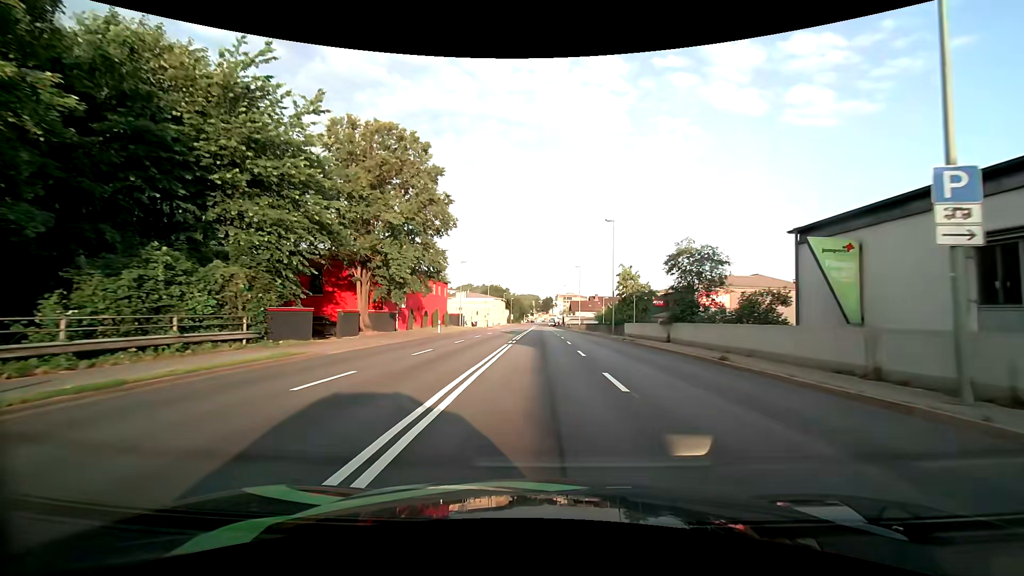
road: primary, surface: asphalt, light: Day
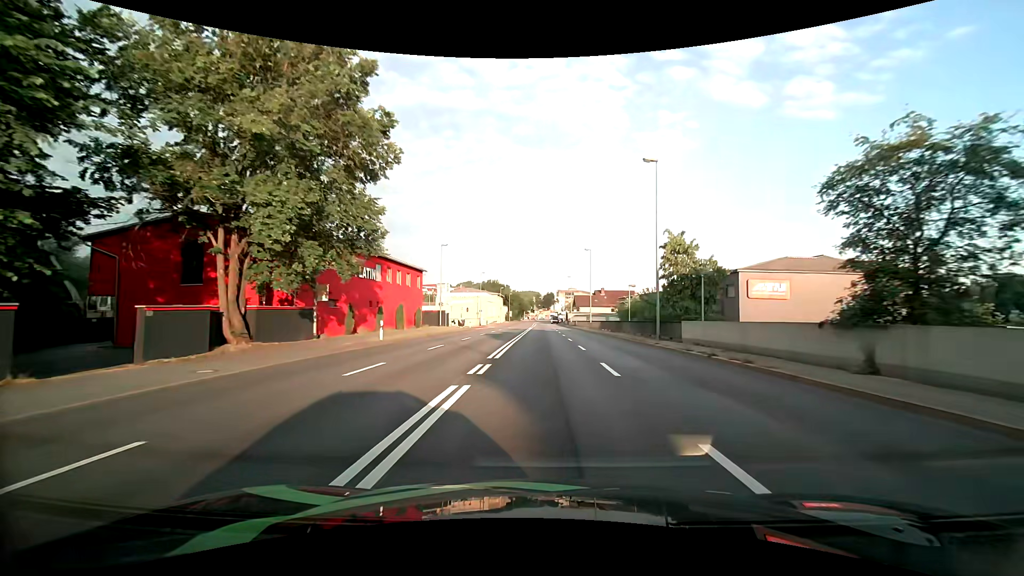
(+0.1, +16.0) m; 0°
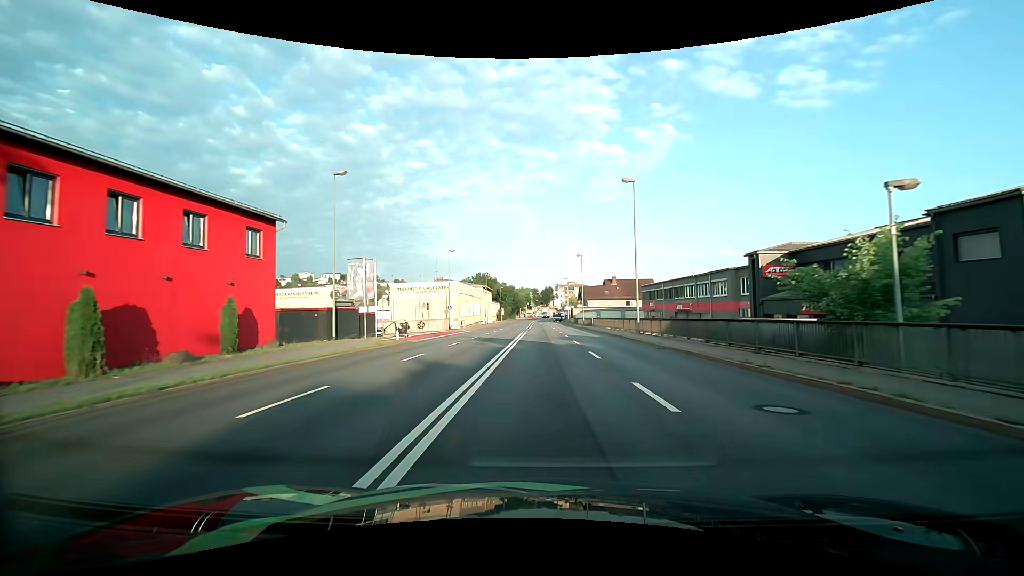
(-0.1, +31.3) m; 0°
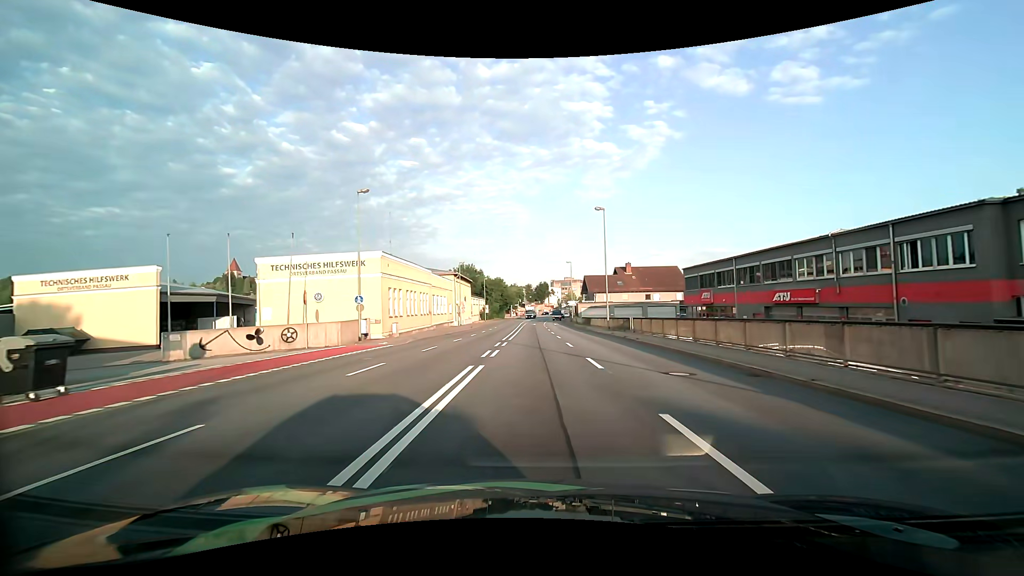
(+0.2, +30.5) m; +1°
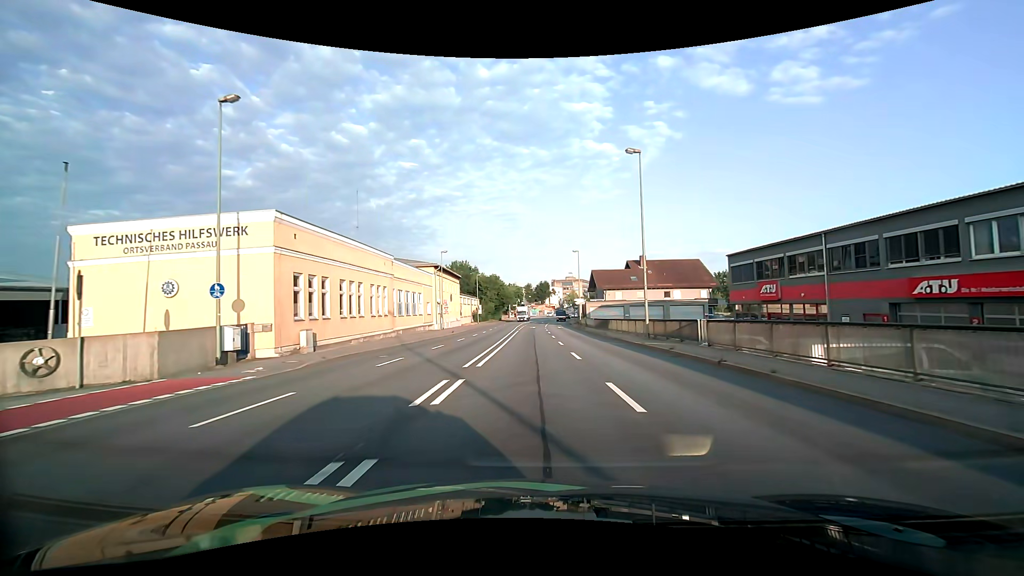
(0.0, +14.8) m; 0°
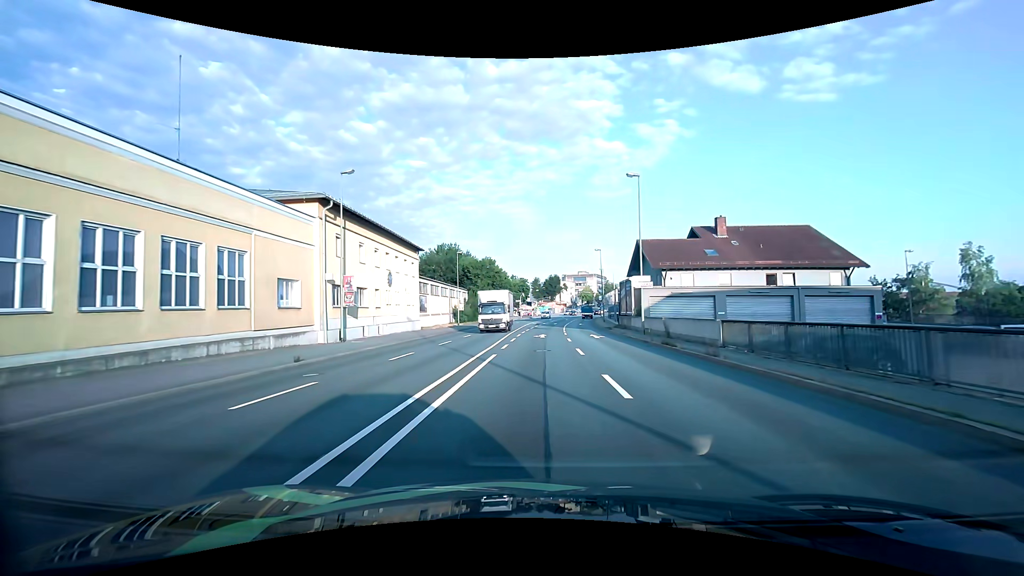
(-0.4, +35.0) m; -1°
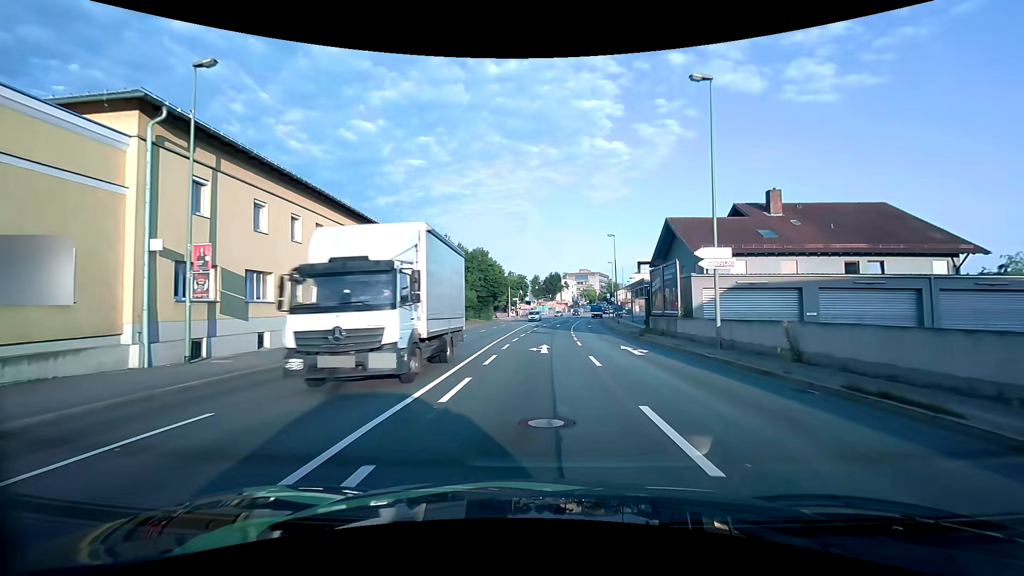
(0.0, +12.7) m; 0°
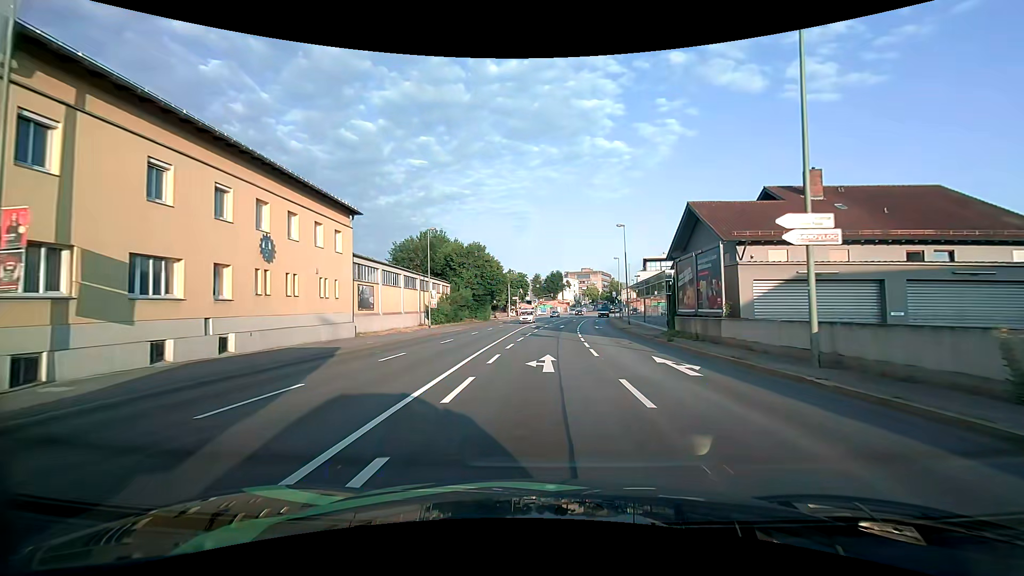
(0.0, +6.0) m; 0°
(0, +10) (0, +20) (0, +30) (0, +40) (0, +50) (+1, +60) (+2, +70) (+3, +80) (+4, +90) (+6, +100) m
